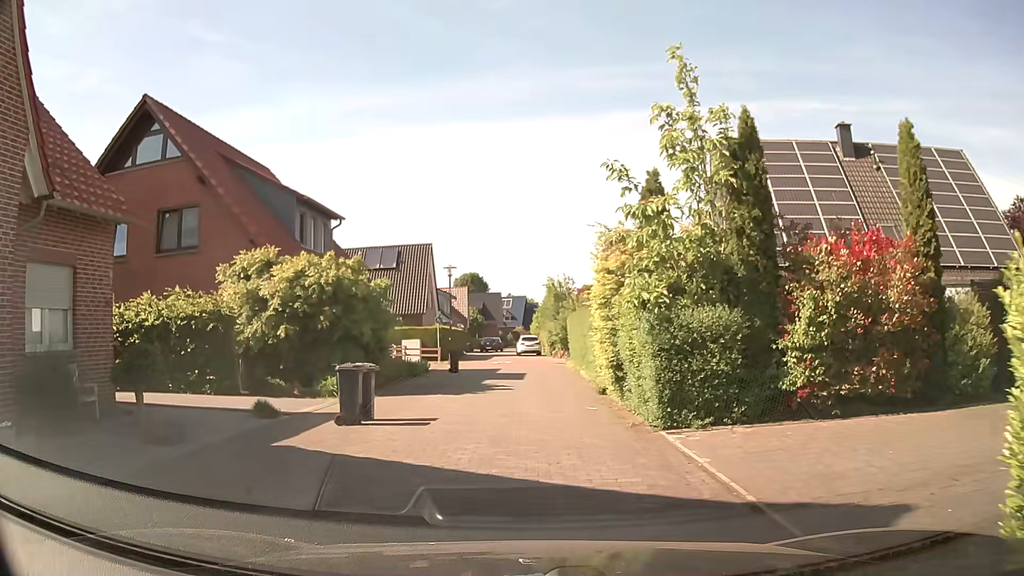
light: Day
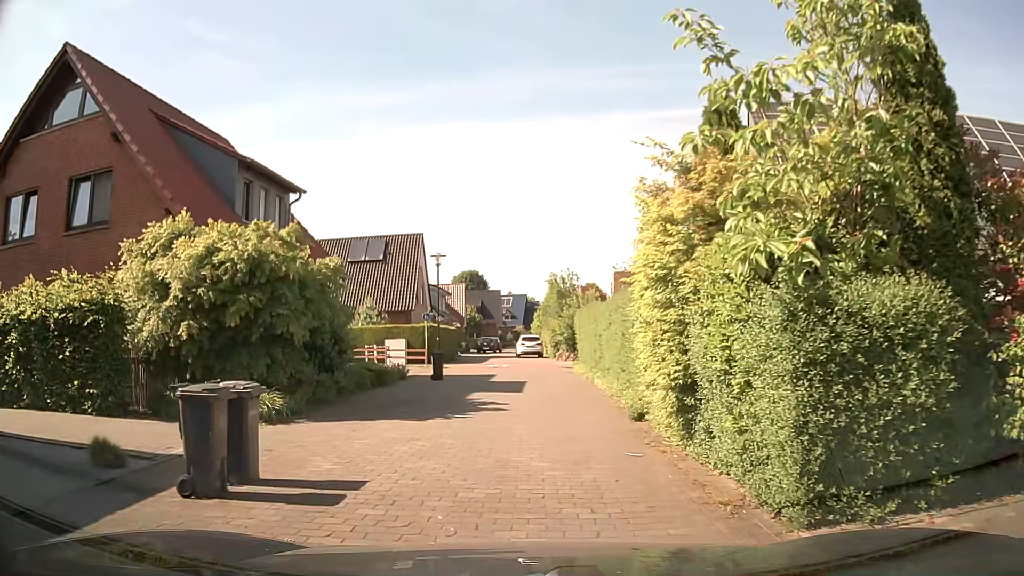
(0.0, +5.1) m; 0°
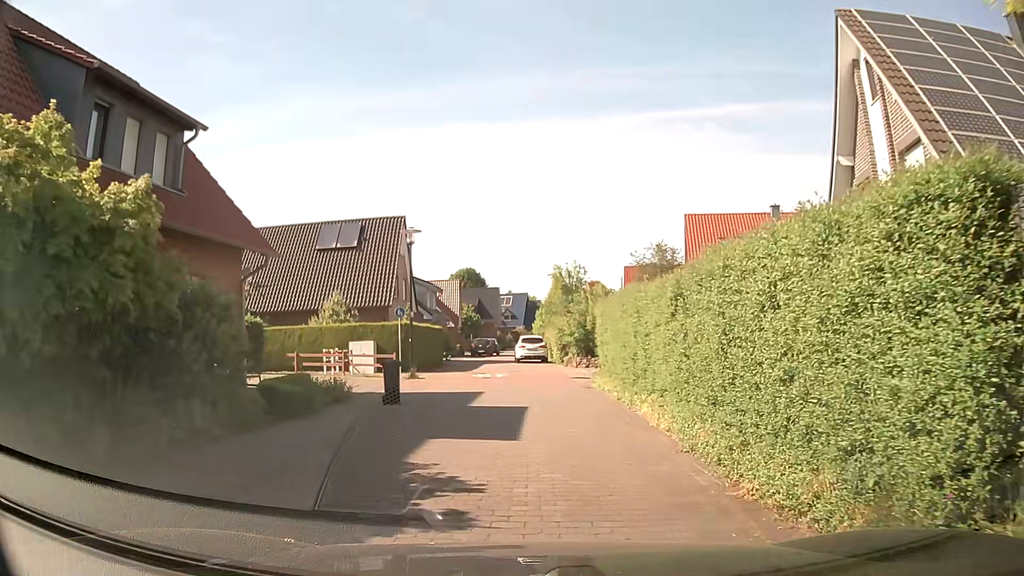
(0.0, +7.6) m; +1°
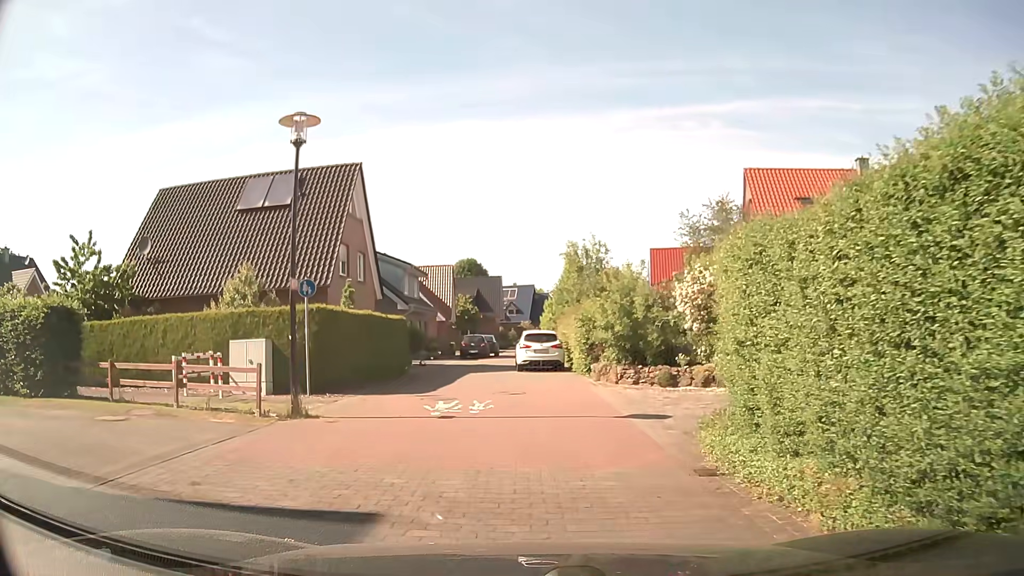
(-0.1, +12.4) m; -1°
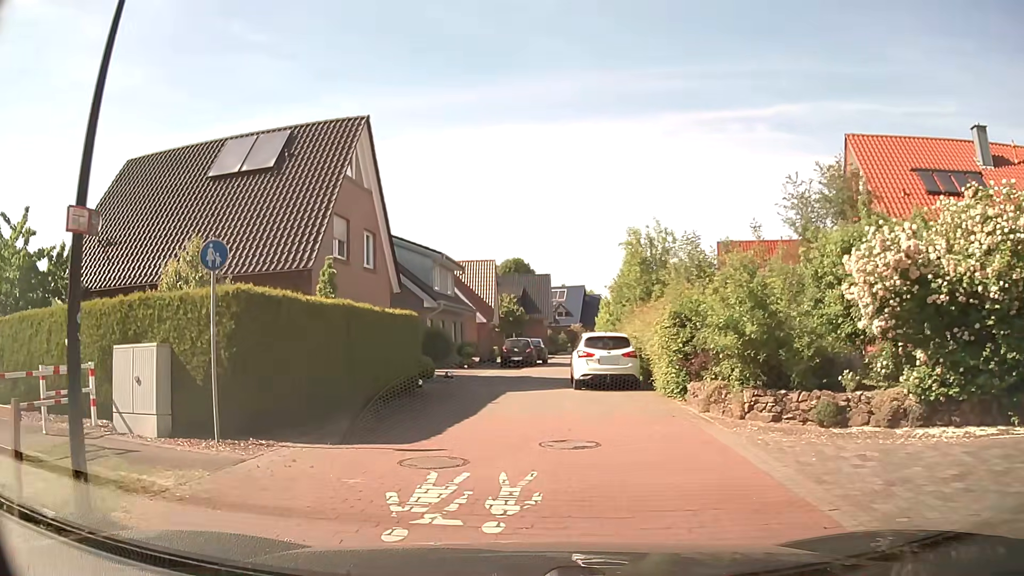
(-0.2, +7.1) m; -4°
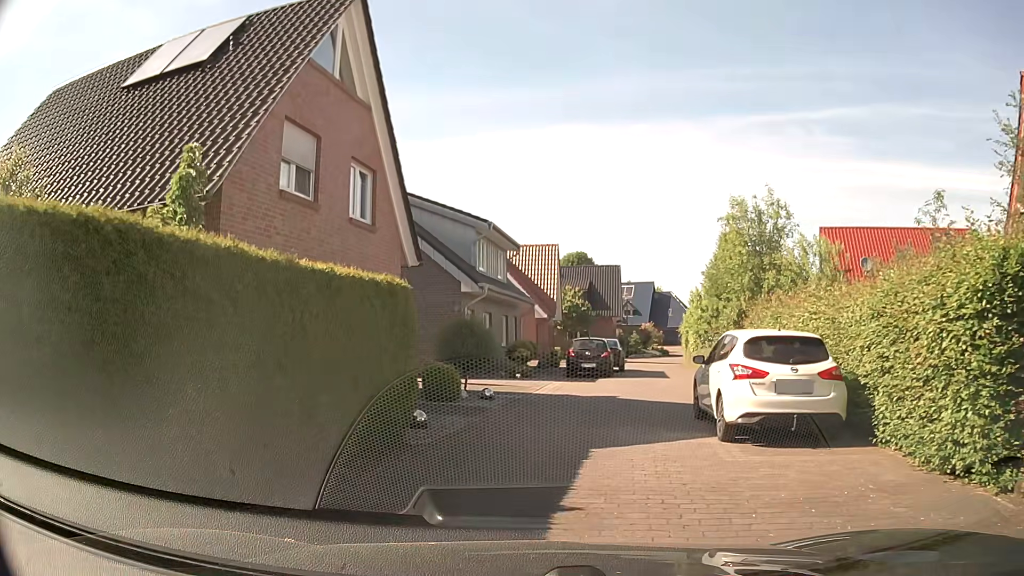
(-0.4, +9.0) m; -7°
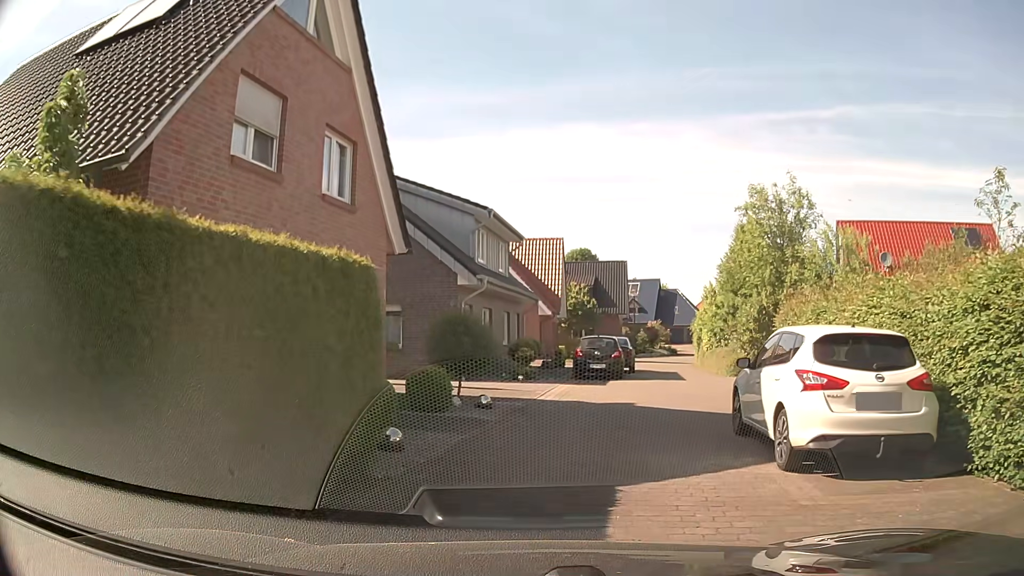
(+0.1, +2.2) m; +1°
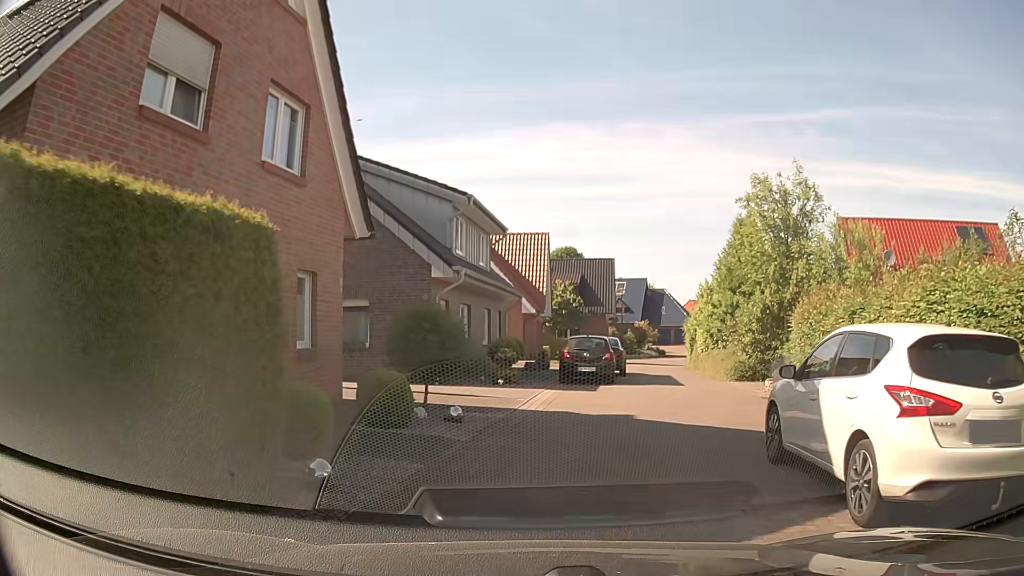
(0.0, +2.2) m; +1°
